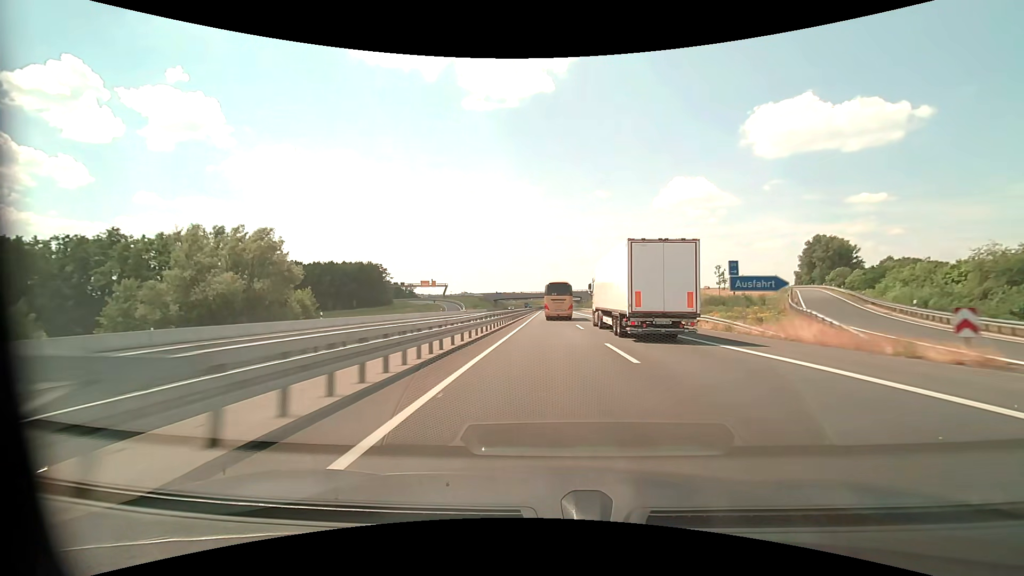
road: motorway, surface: asphalt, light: Day
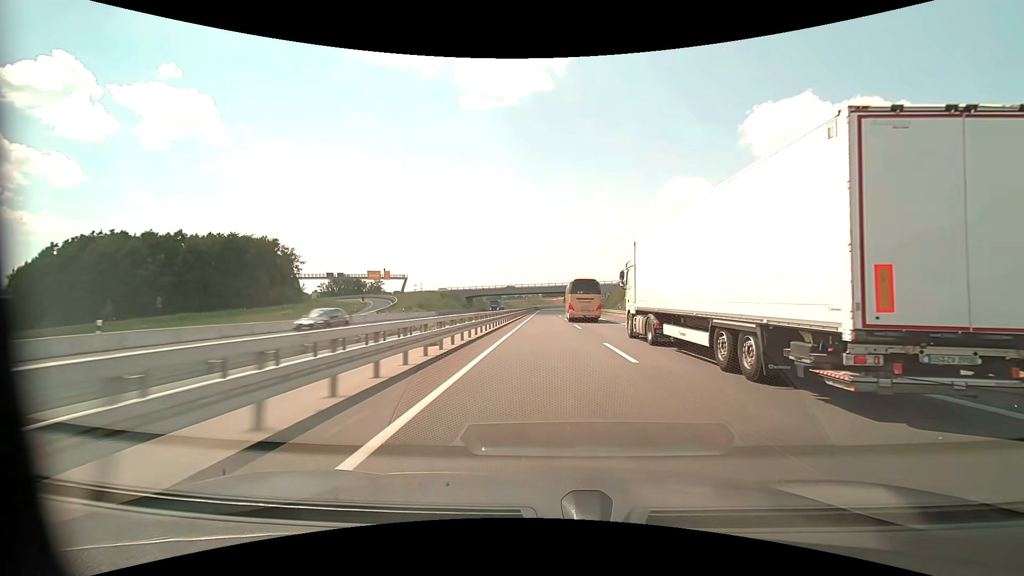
(+0.2, +72.3) m; 0°
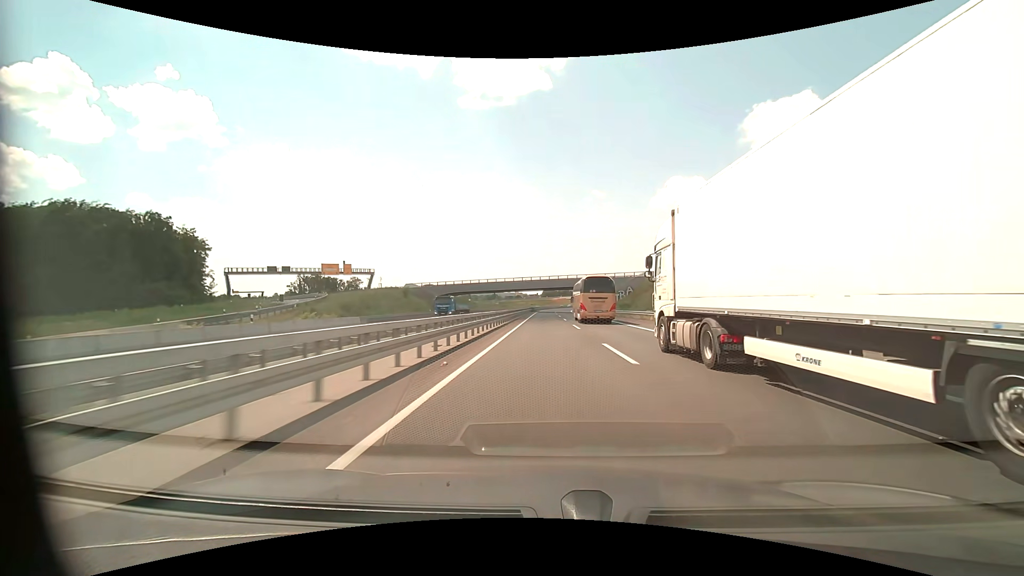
(0.0, +36.6) m; 0°
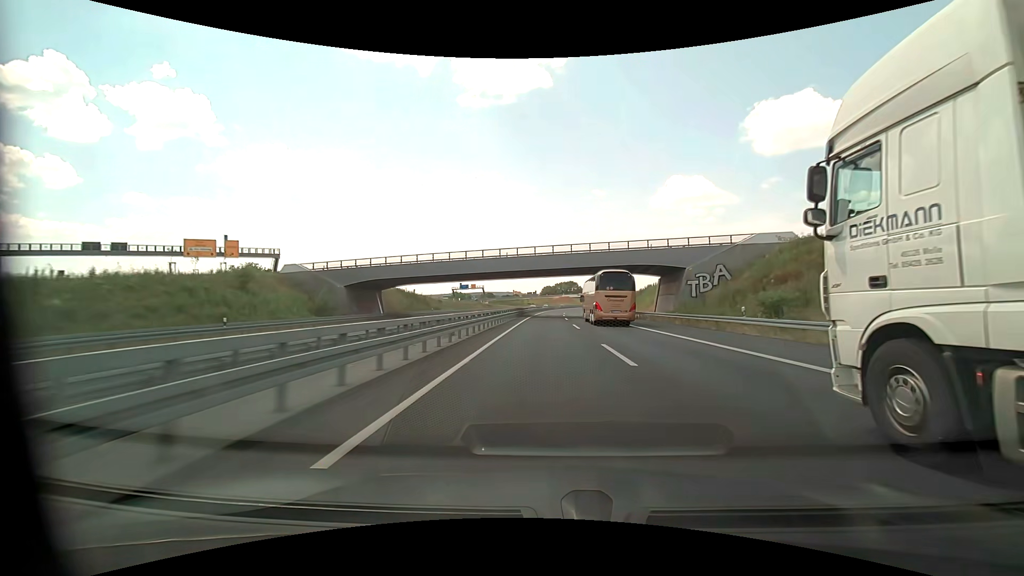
(-0.2, +55.0) m; 0°
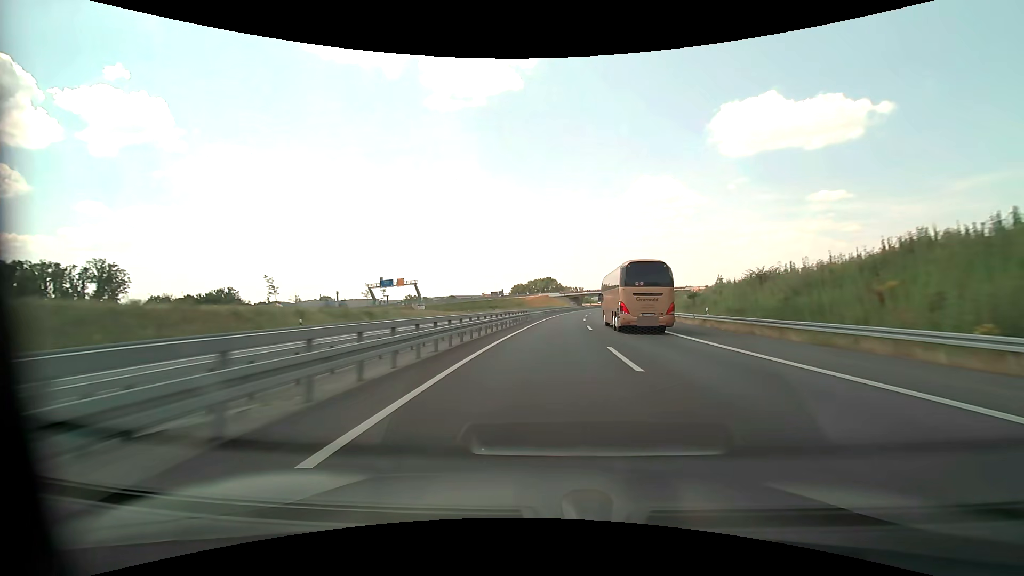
(+1.7, +91.5) m; +3°
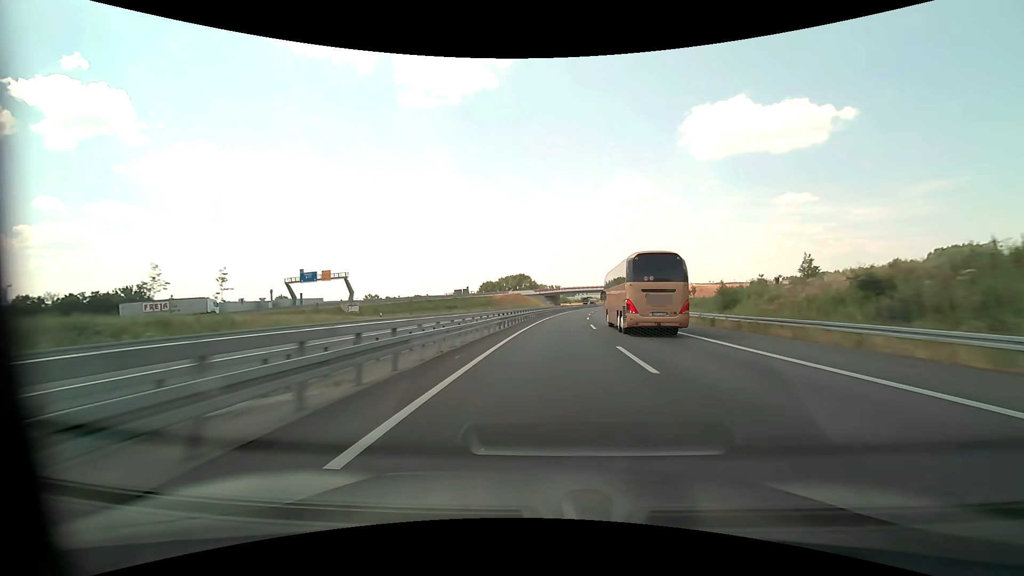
(+1.1, +36.7) m; +3°
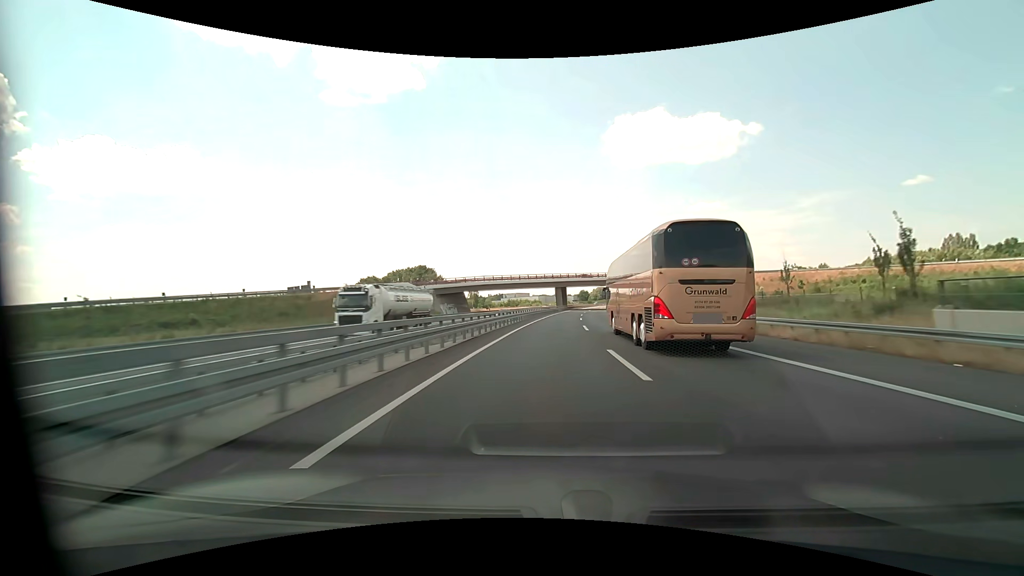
(+7.1, +91.7) m; +9°
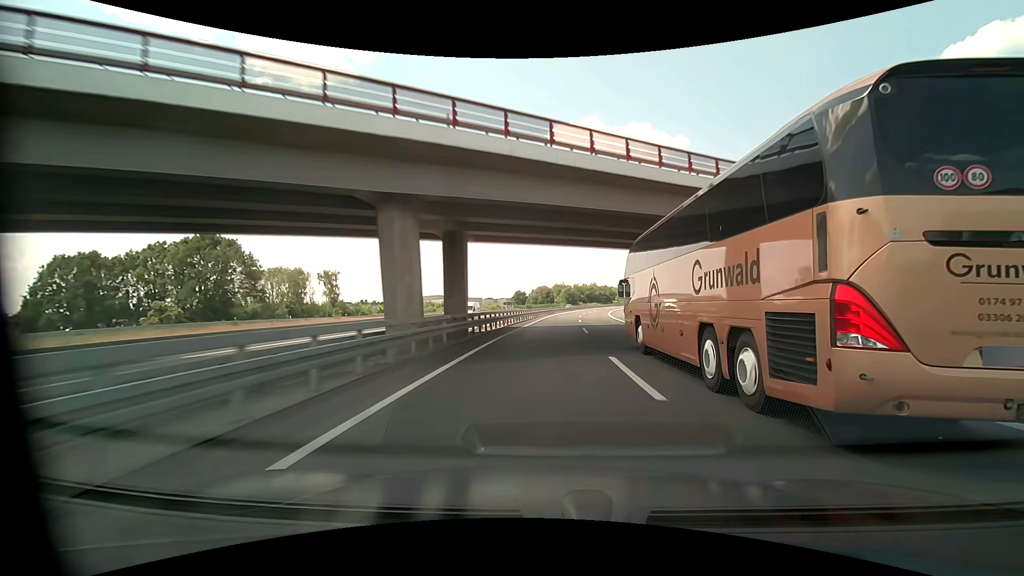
(+5.7, +92.3) m; +7°
(0, +10) (0, +20) (+1, +30) (+1, +40) (+2, +50) (+3, +60) (+3, +70) (+4, +80) (+6, +90) (+7, +100) m
